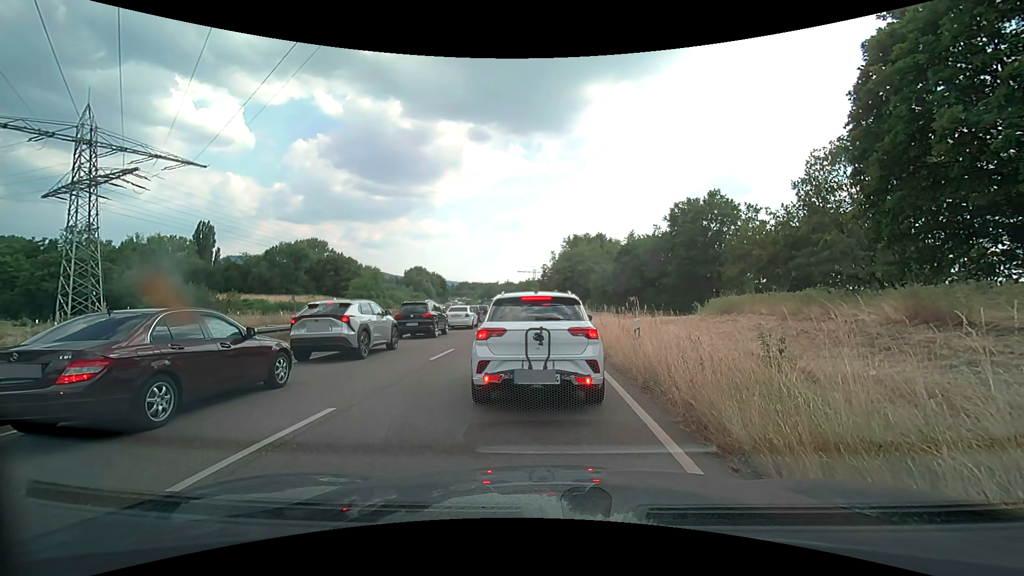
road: trunk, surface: asphalt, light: Day
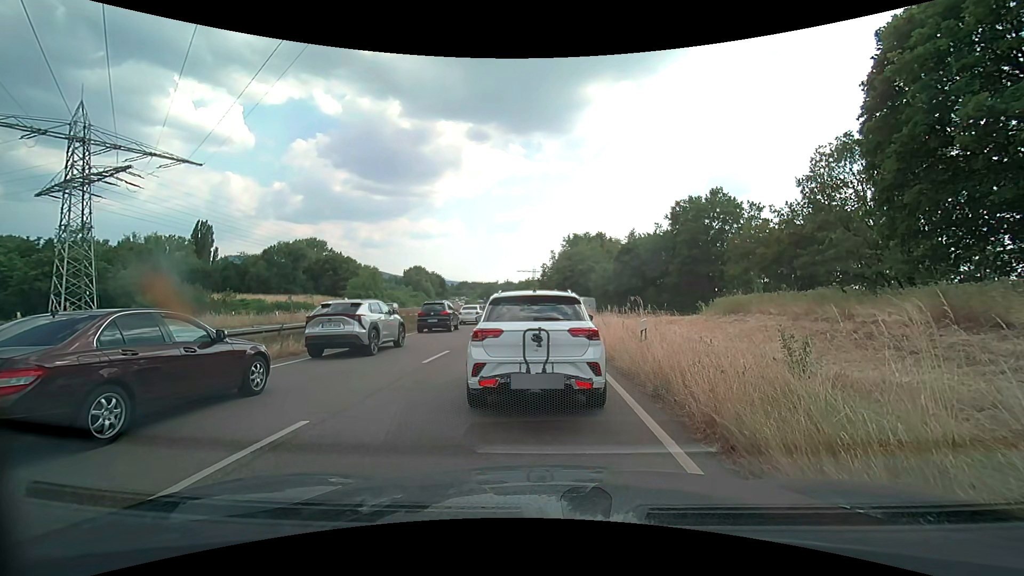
(0.0, +0.7) m; 0°
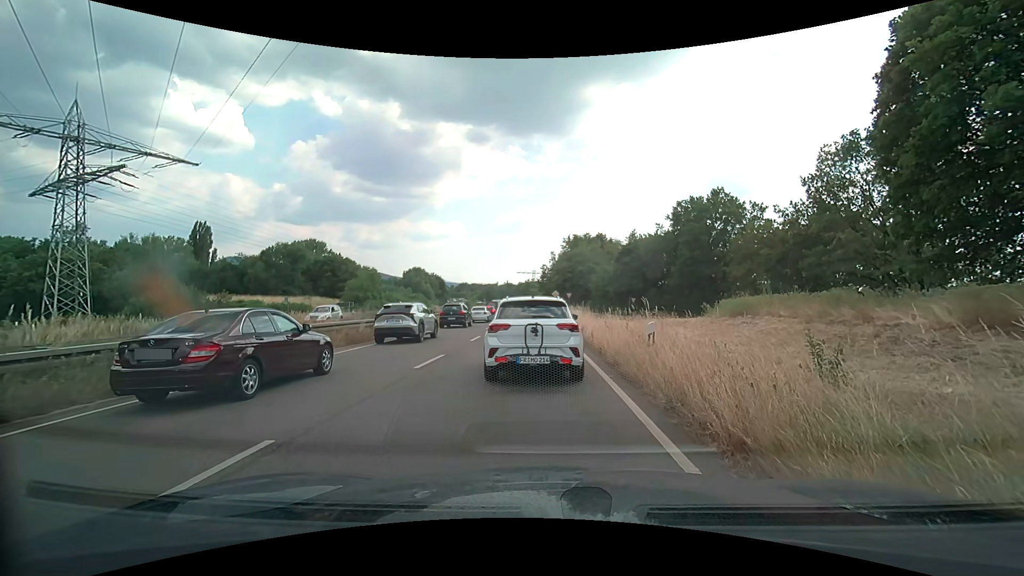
(0.0, +0.8) m; 0°
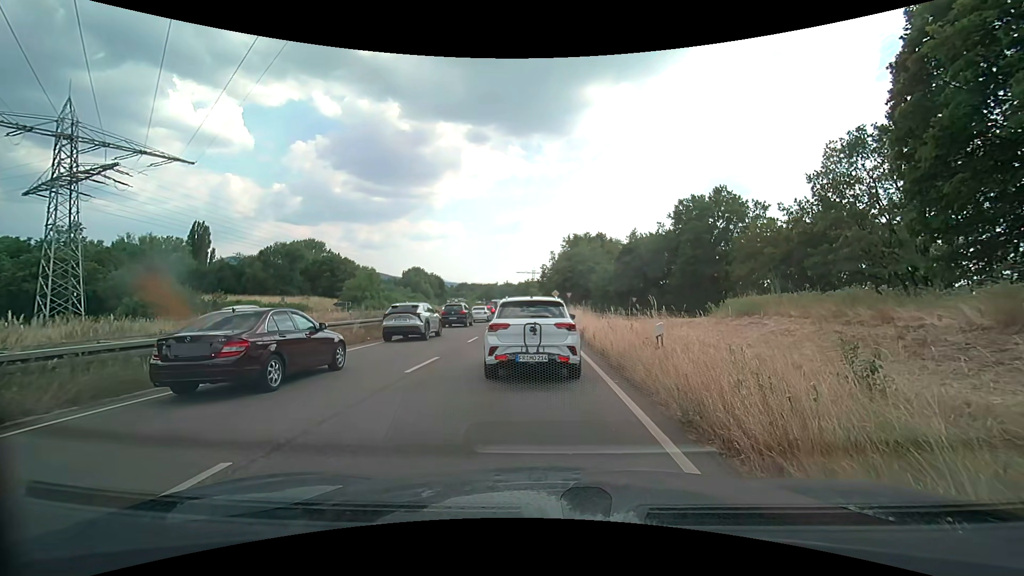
(0.0, +0.7) m; 0°
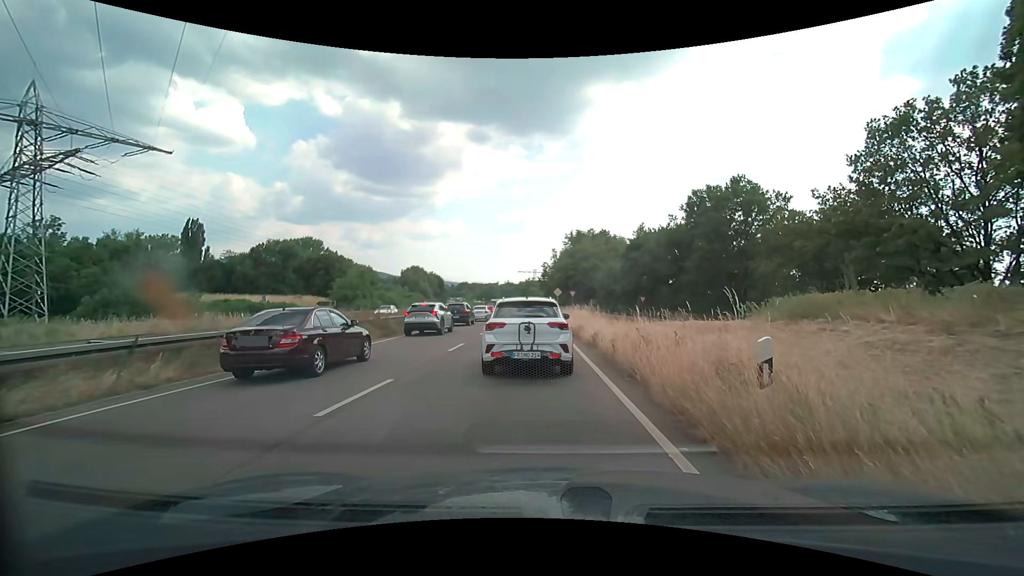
(0.0, +4.3) m; 0°
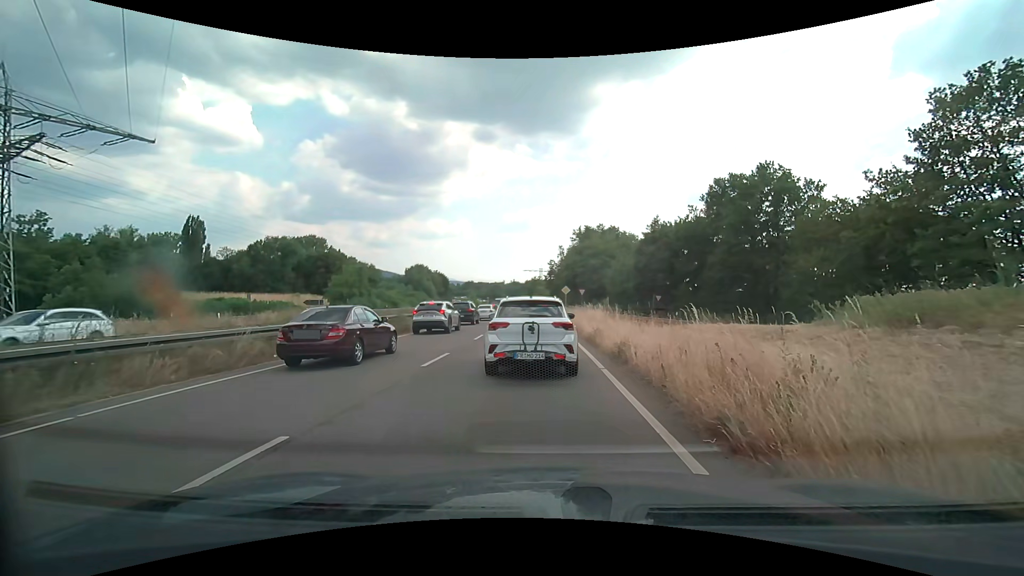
(0.0, +4.2) m; +1°
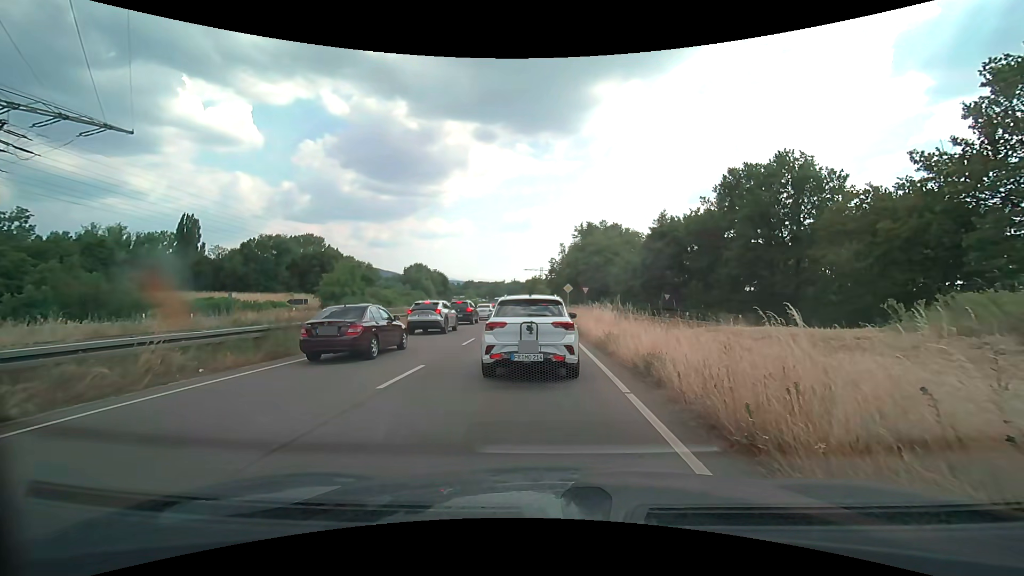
(0.0, +3.1) m; -1°
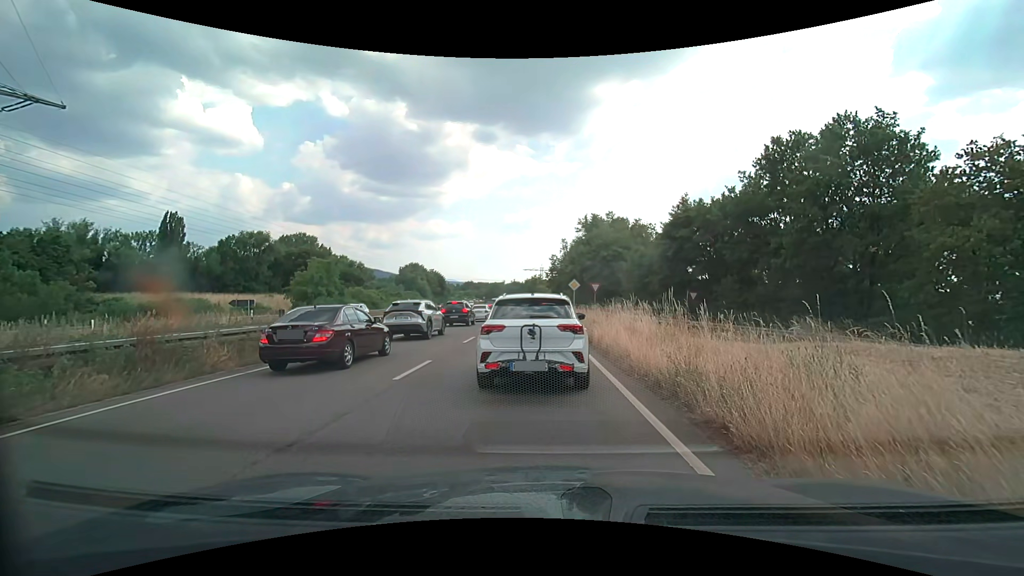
(0.0, +7.8) m; 0°
